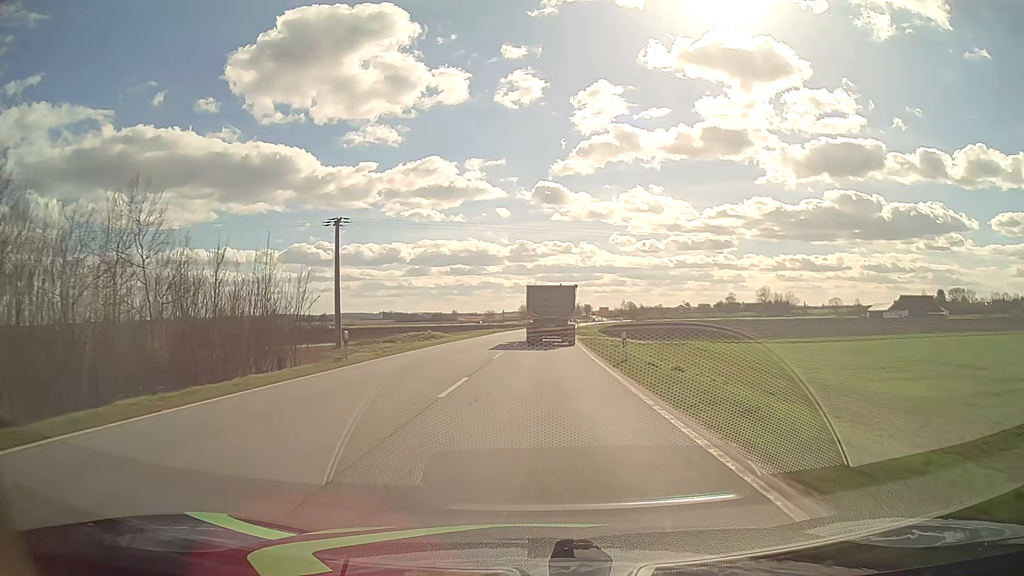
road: primary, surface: asphalt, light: Day
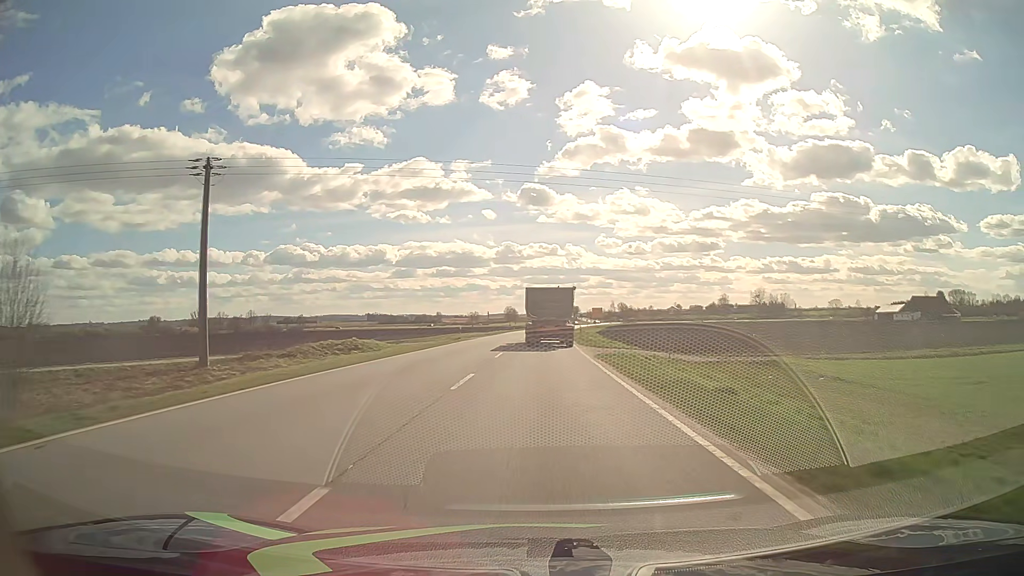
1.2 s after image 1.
(+0.3, +22.6) m; +1°
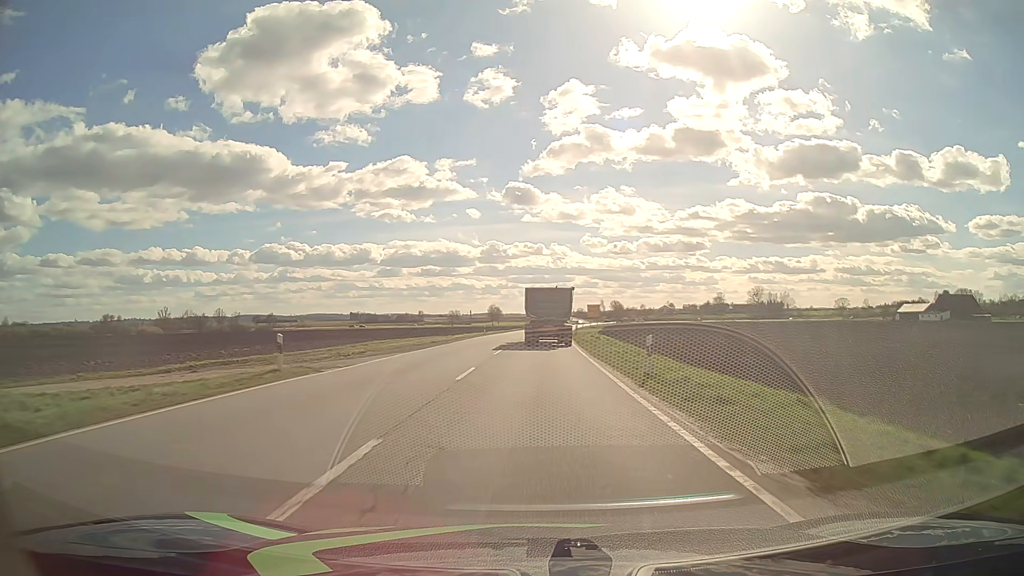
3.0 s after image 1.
(+0.4, +33.9) m; +1°
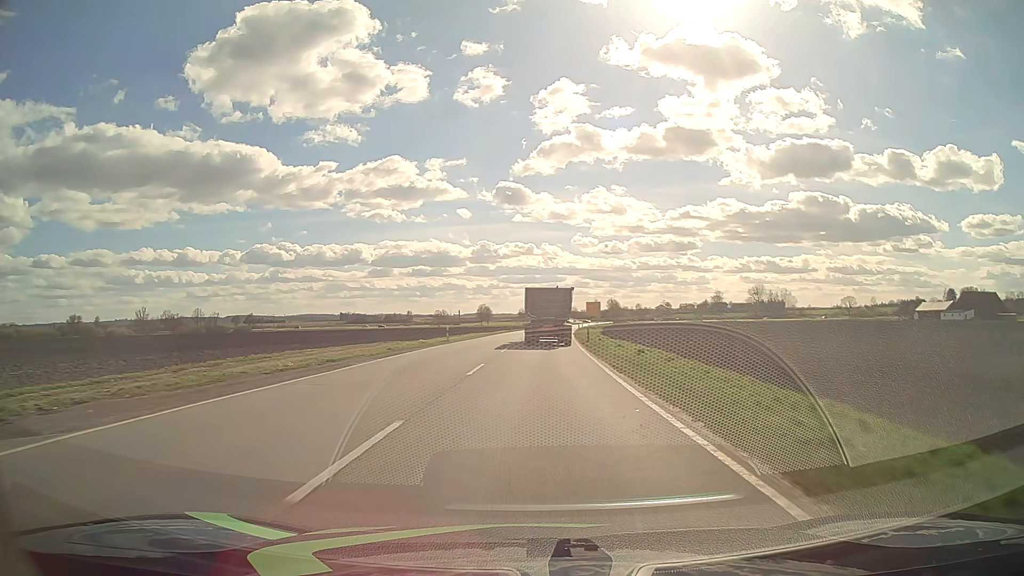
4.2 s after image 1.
(+0.2, +22.6) m; +1°
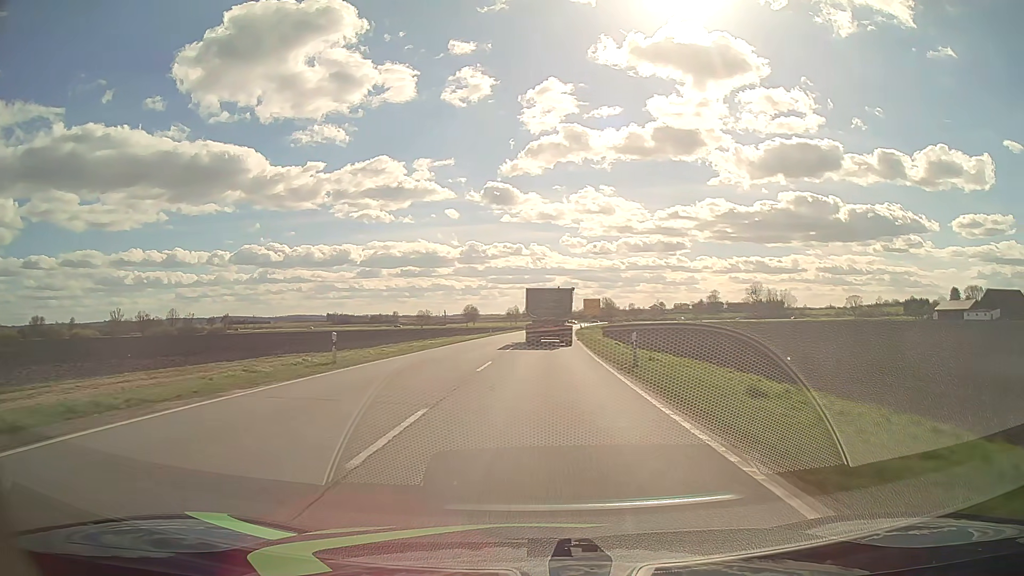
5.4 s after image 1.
(+0.2, +22.8) m; +1°
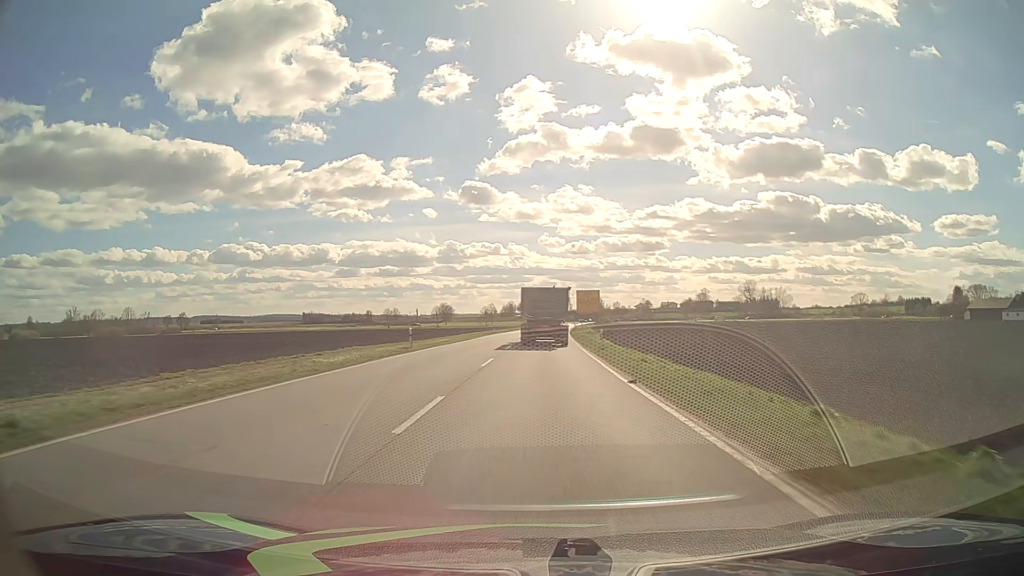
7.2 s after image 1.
(+0.5, +34.3) m; +2°
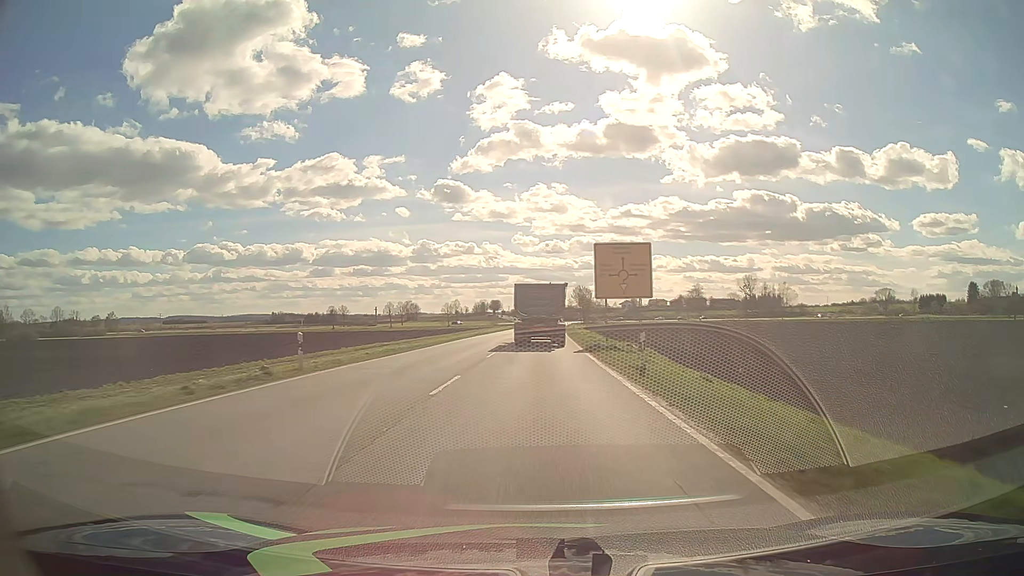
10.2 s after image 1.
(+1.2, +56.1) m; +2°
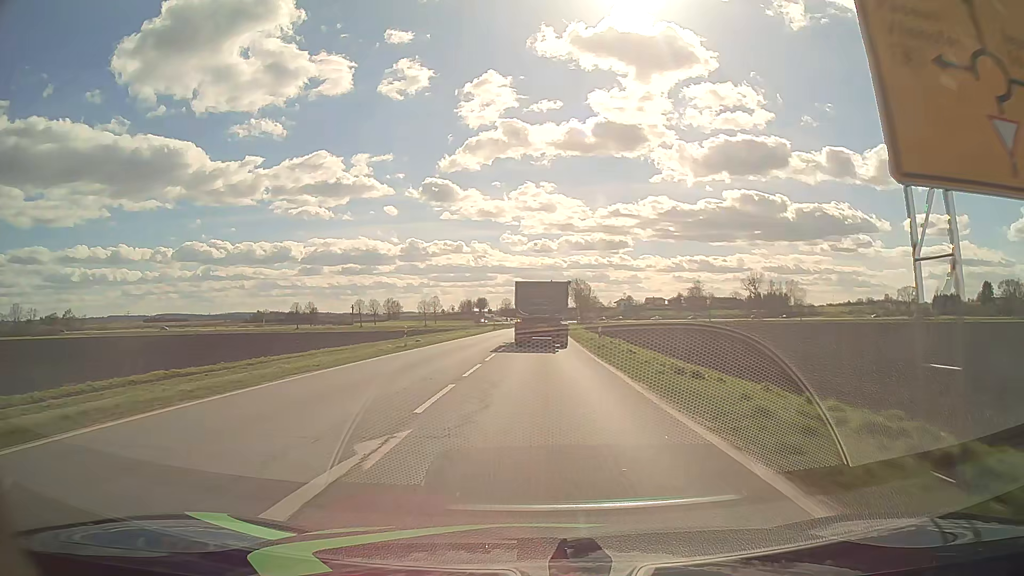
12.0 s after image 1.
(+0.2, +32.3) m; +1°
(0, +10) (0, +20) (0, +30) (0, +40) (+1, +50) (+1, +60) (+1, +70) (+1, +80) (+2, +90) (+2, +100) m
